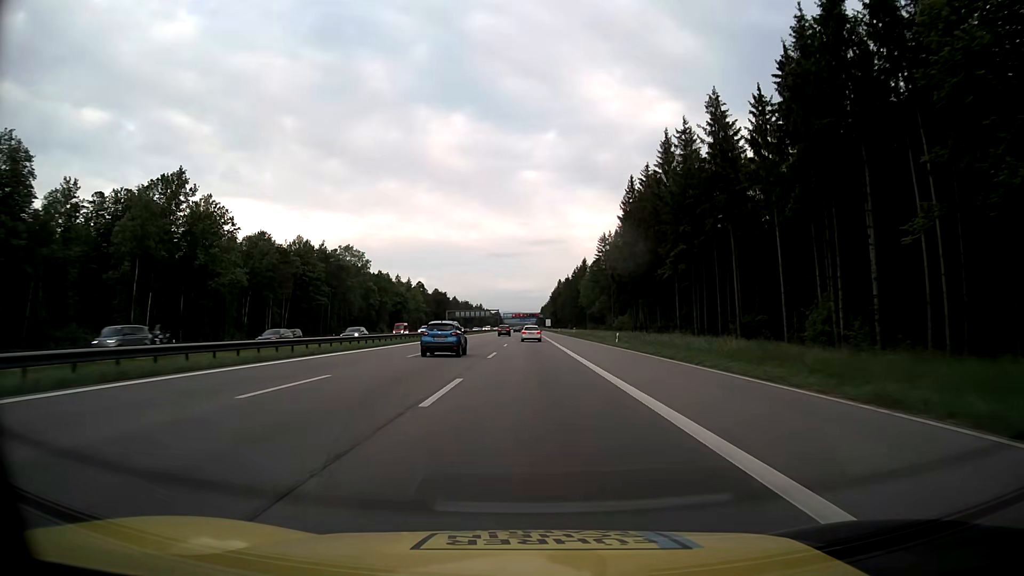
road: motorway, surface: asphalt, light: Day
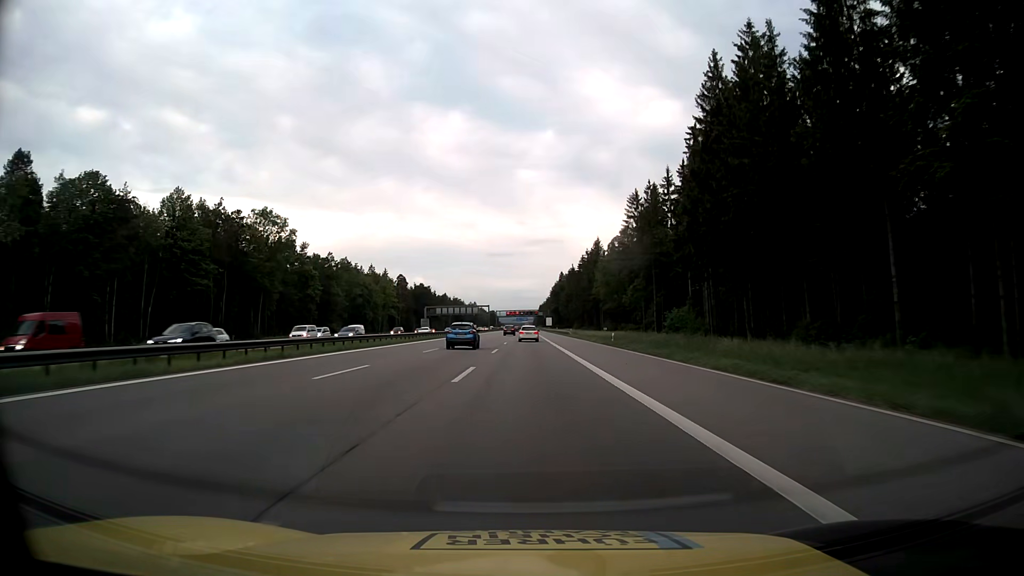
(+0.1, +49.2) m; 0°
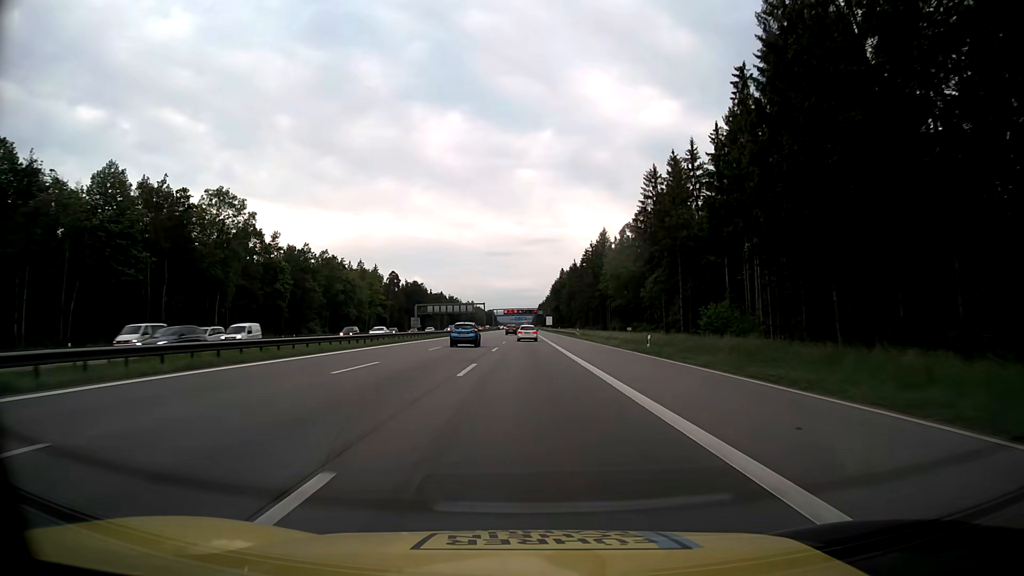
(0.0, +16.4) m; 0°
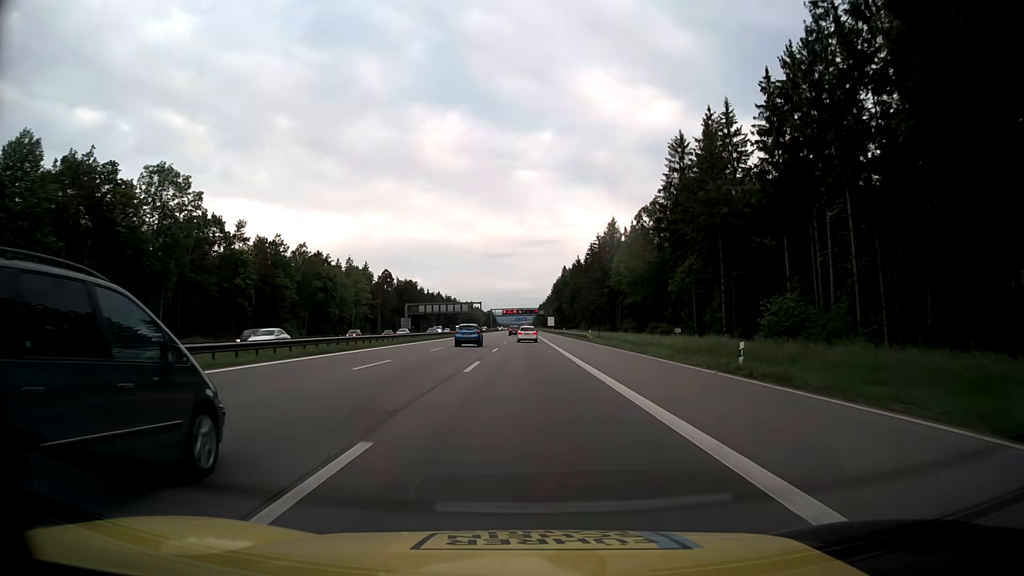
(0.0, +16.4) m; 0°
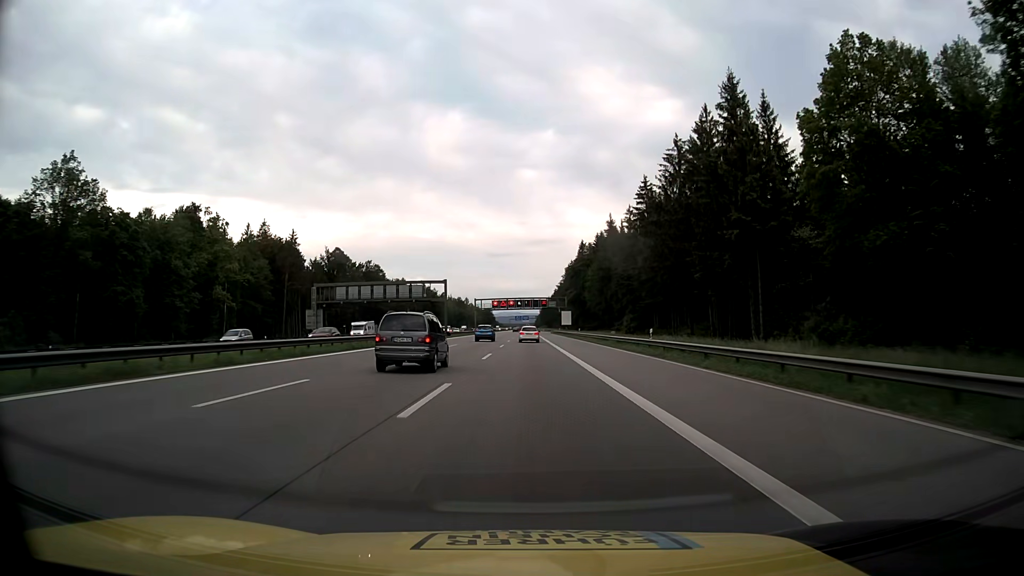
(-0.3, +82.3) m; 0°
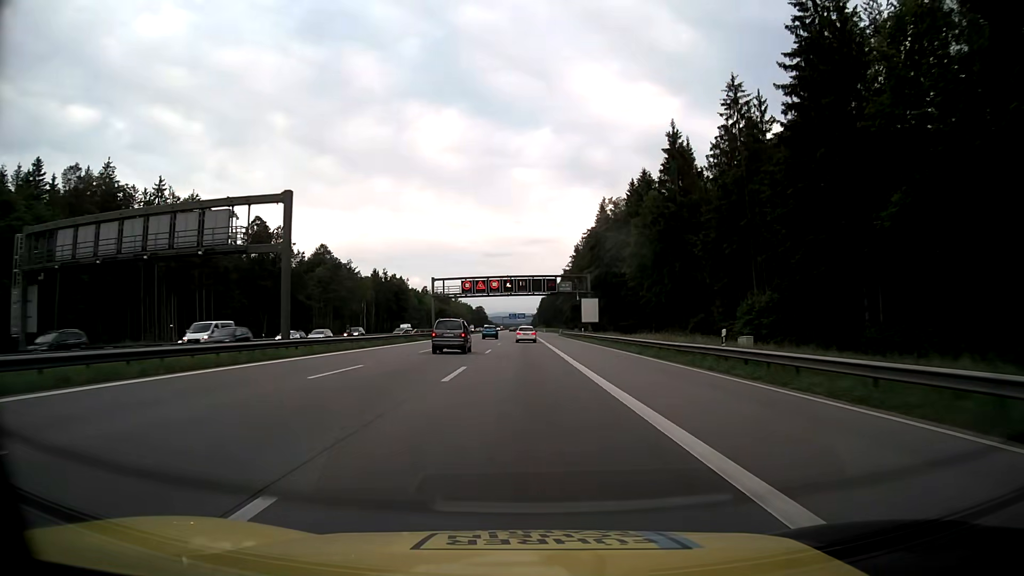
(+0.1, +65.8) m; 0°
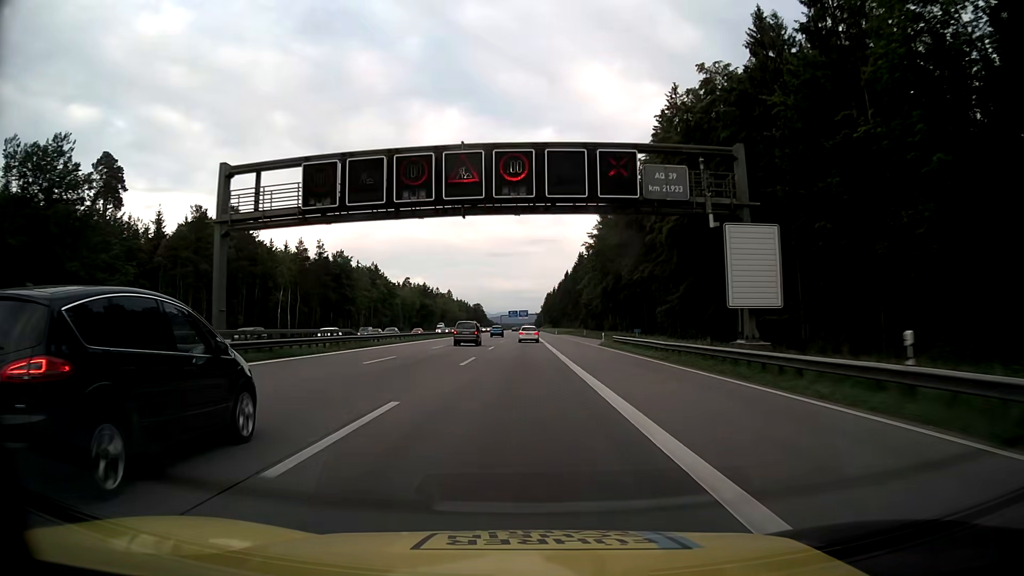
(+0.1, +65.6) m; 0°
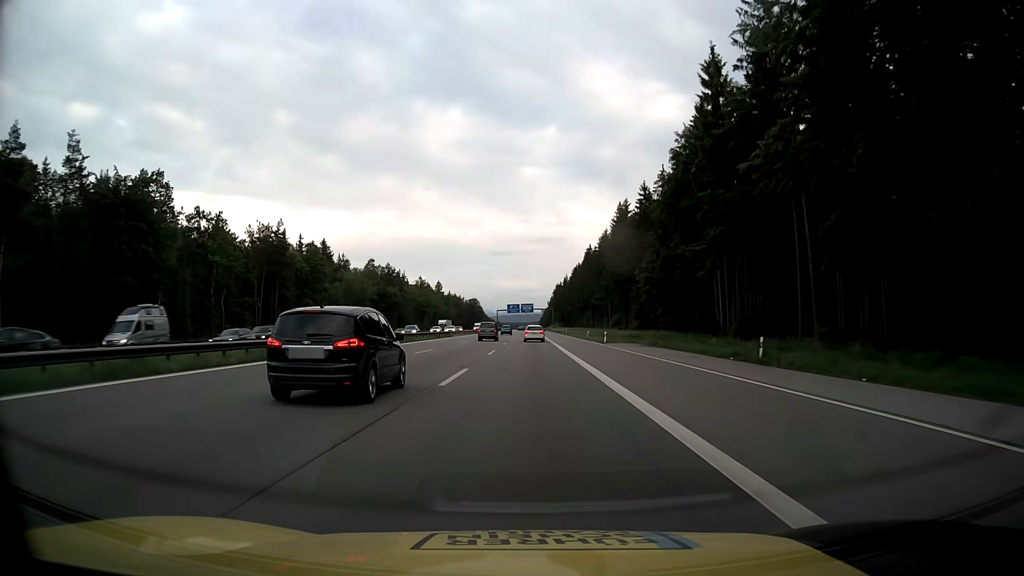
(-0.5, +82.0) m; 0°
(0, +10) (0, +20) (0, +30) (0, +40) (0, +50) (0, +60) (0, +70) (0, +80) (0, +90) (0, +100) m
